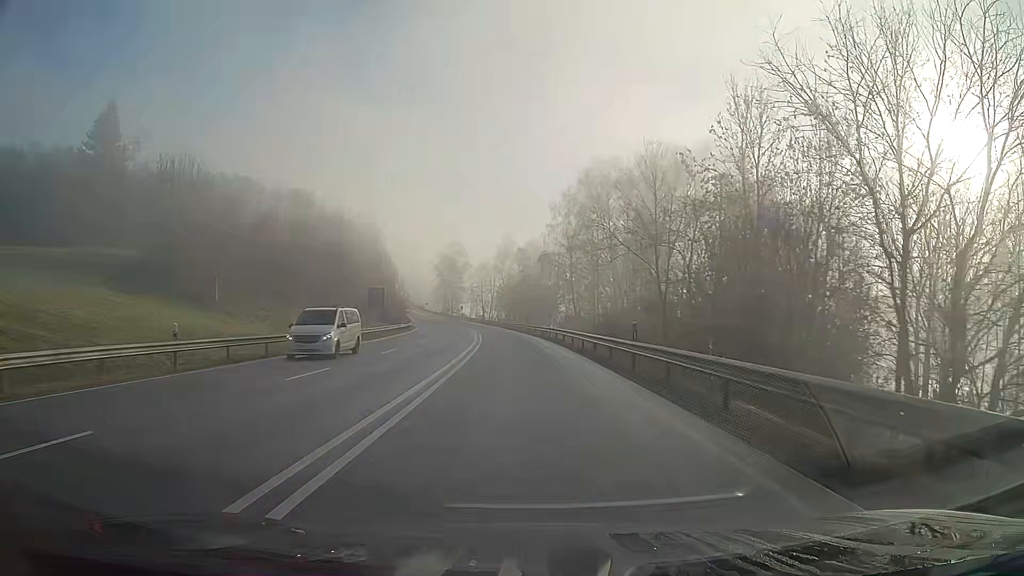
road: primary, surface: asphalt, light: Day
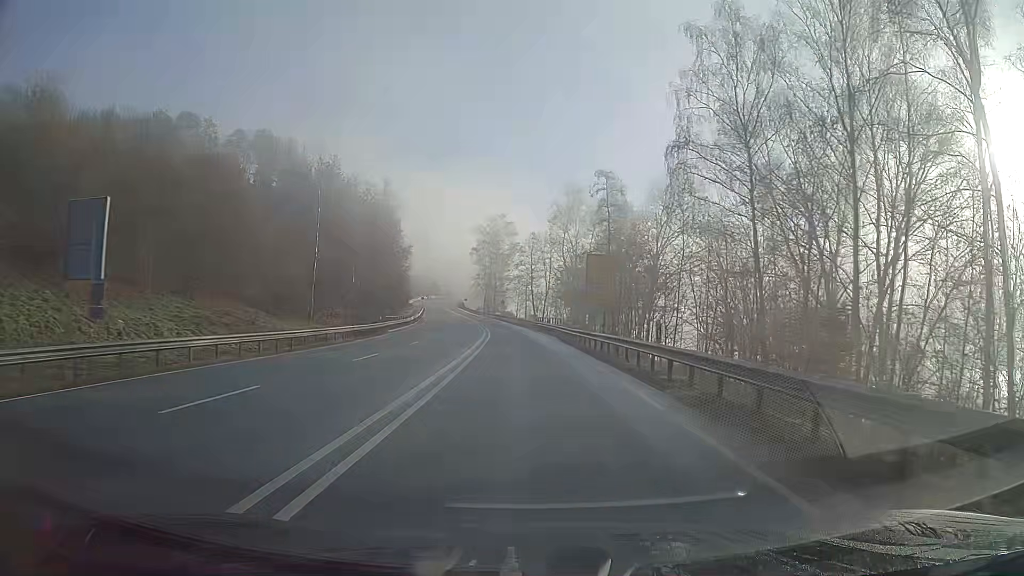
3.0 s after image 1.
(-2.5, +54.5) m; -5°
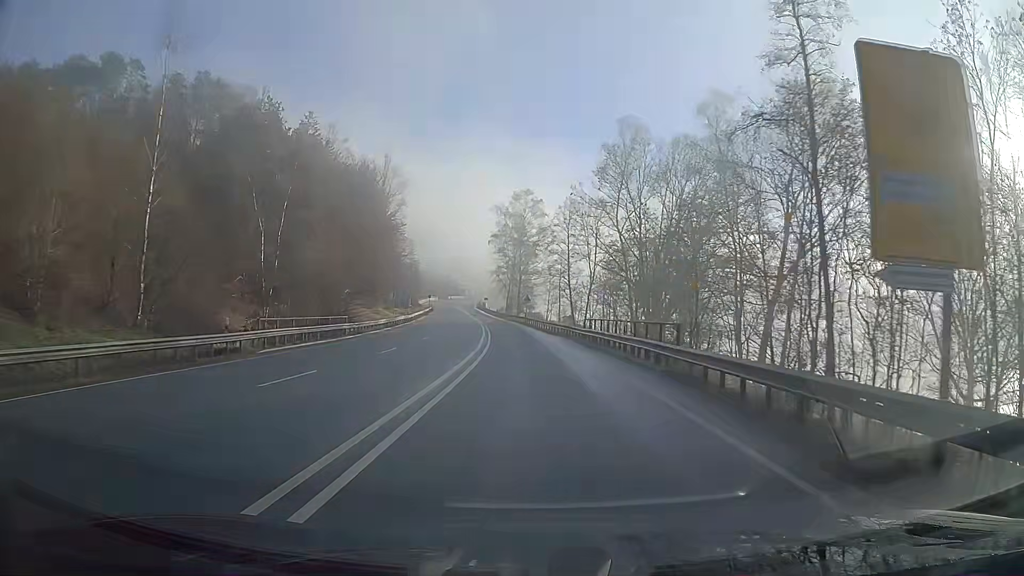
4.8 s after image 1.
(-0.8, +32.4) m; -3°
